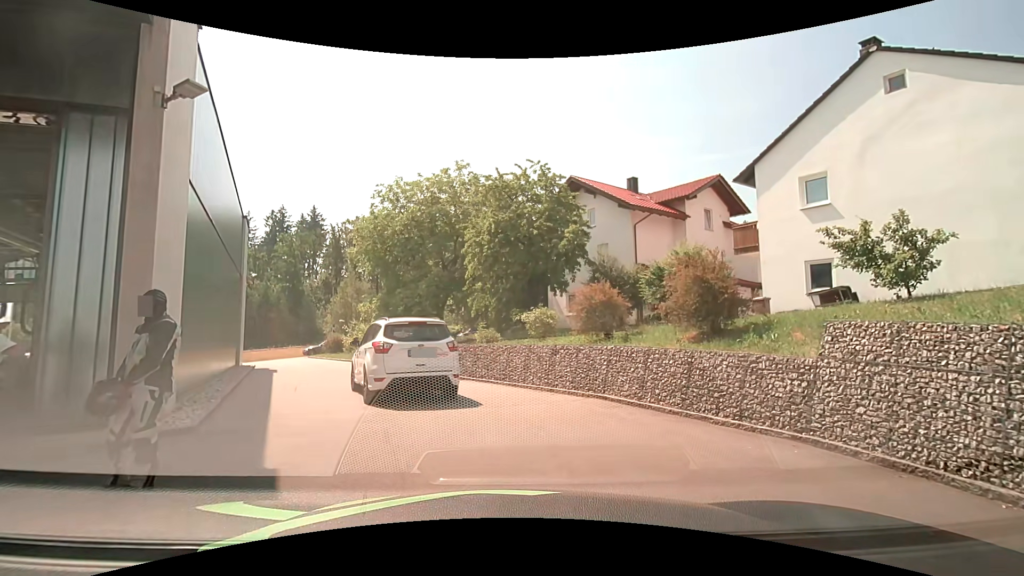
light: Day
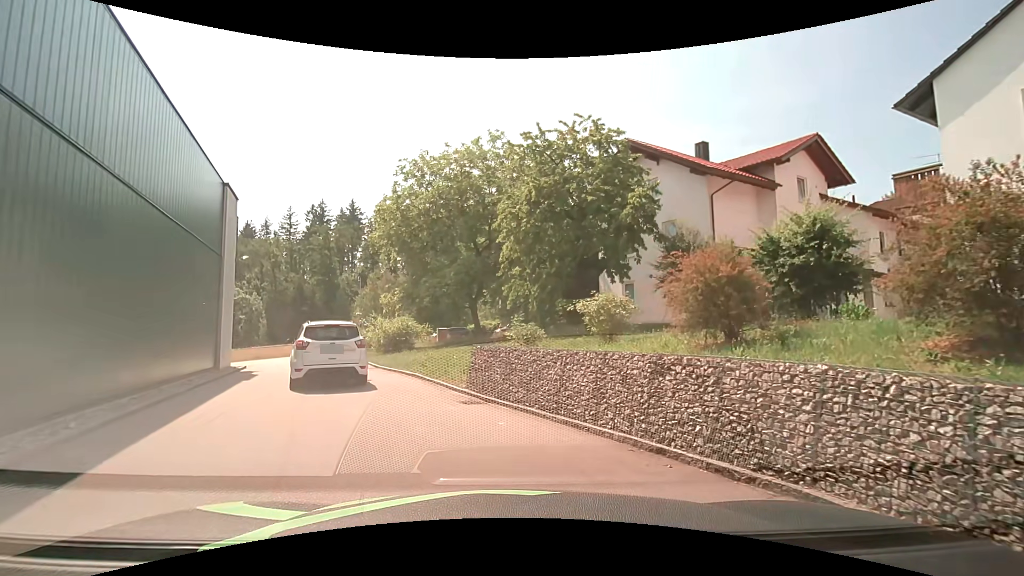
(+0.1, +5.8) m; -4°
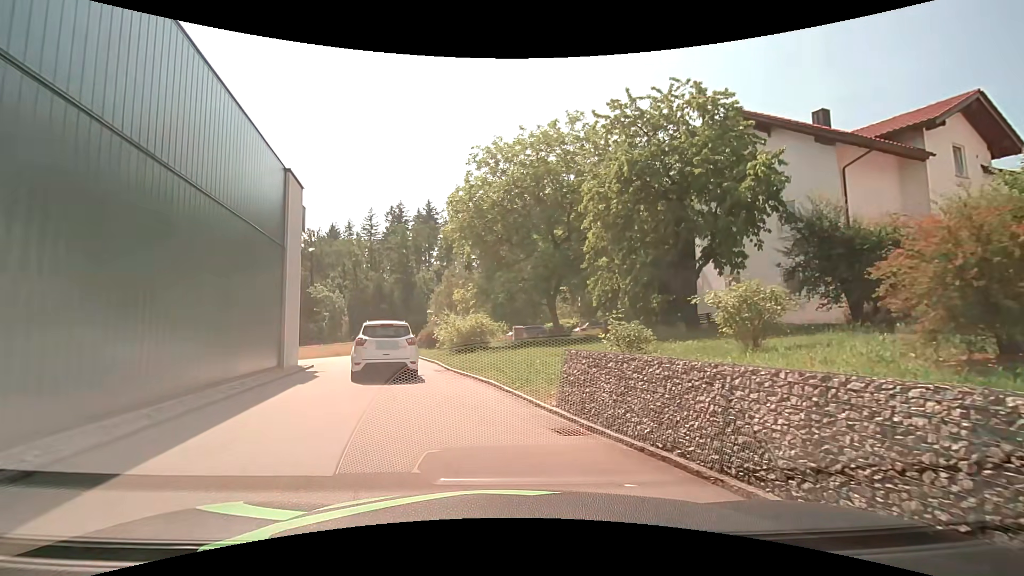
(-0.2, +2.9) m; -9°
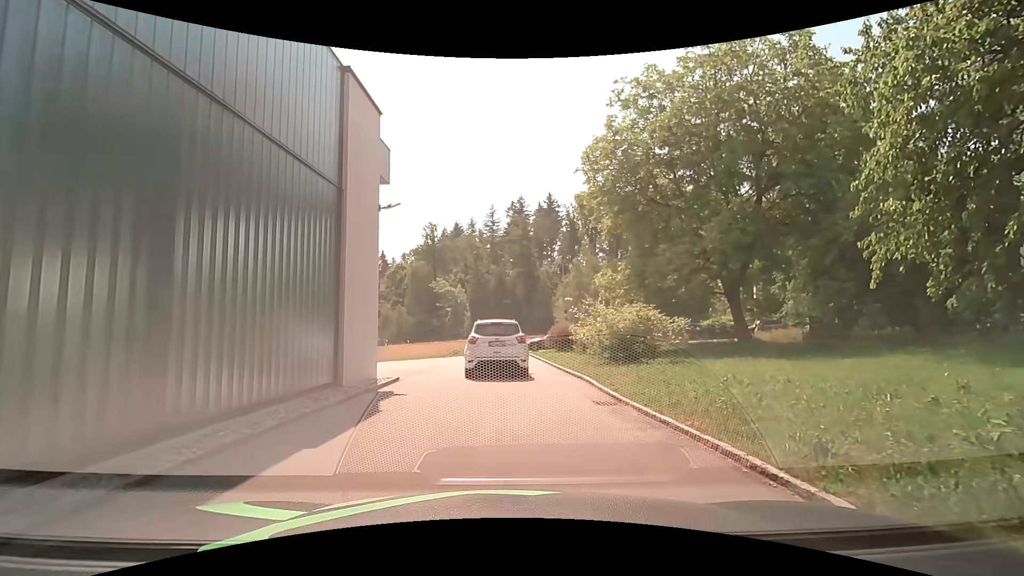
(-1.1, +8.5) m; -11°
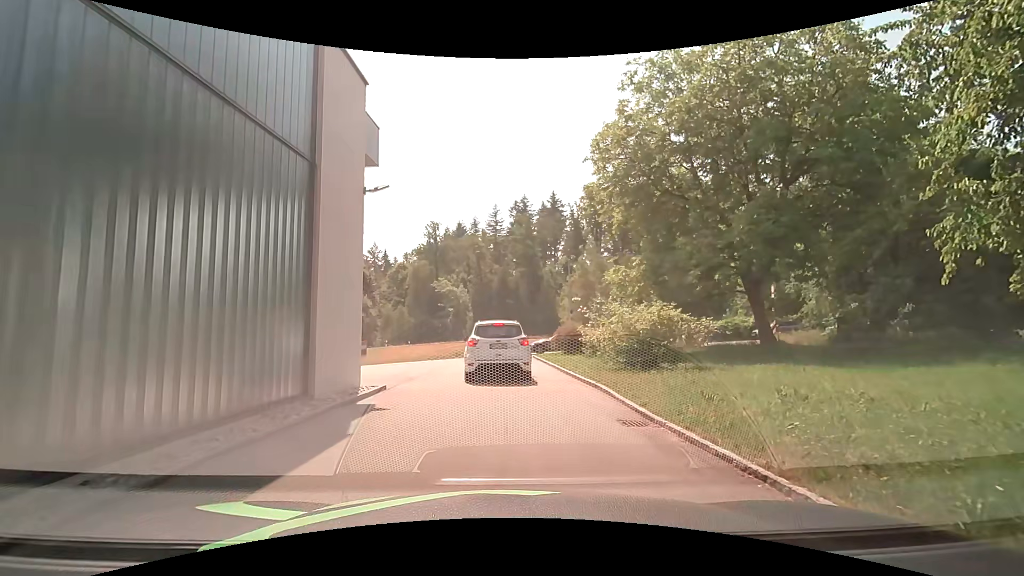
(0.0, +1.8) m; 0°
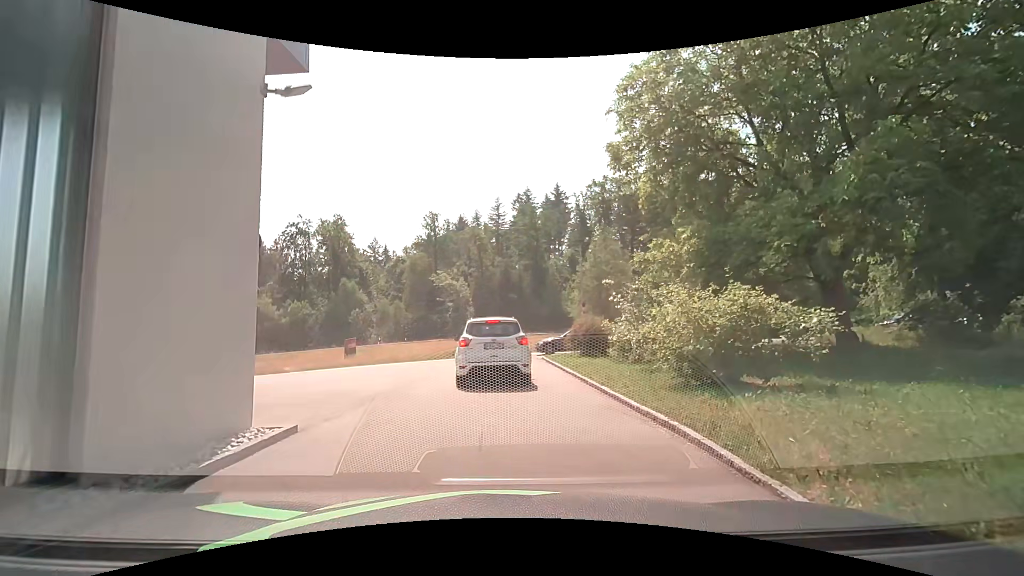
(0.0, +5.1) m; -1°
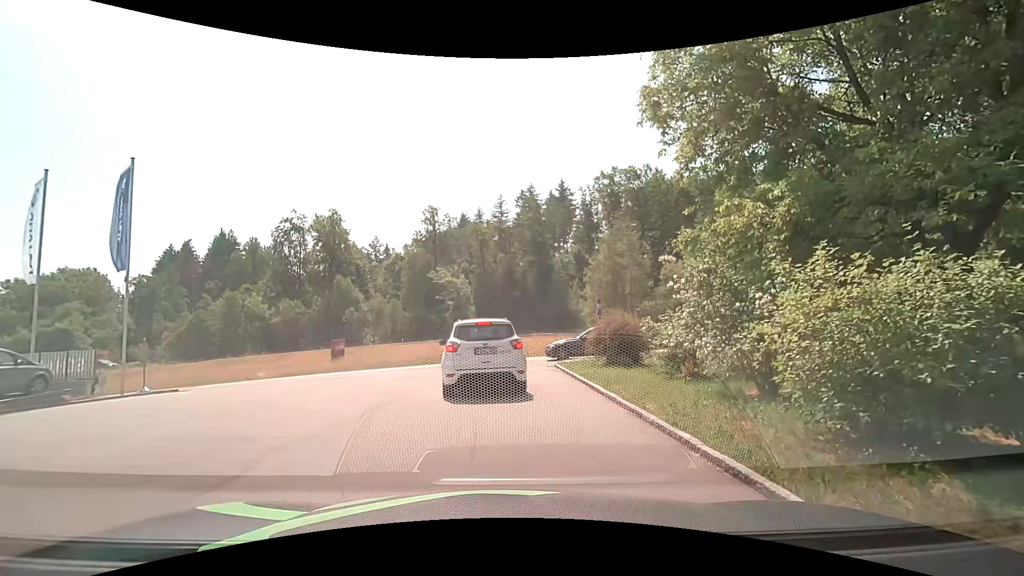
(+0.1, +4.6) m; 0°
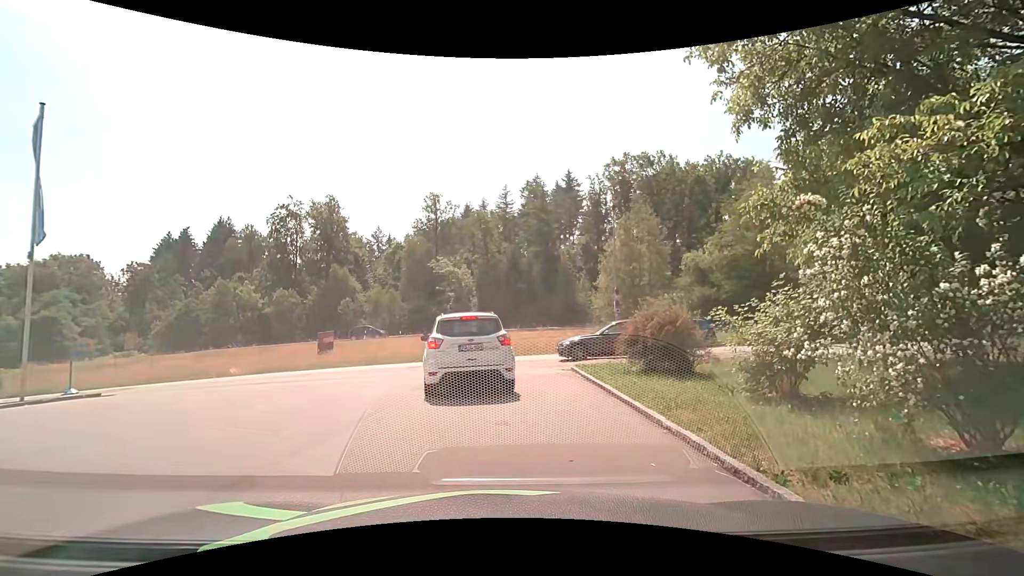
(+0.1, +3.9) m; 0°
